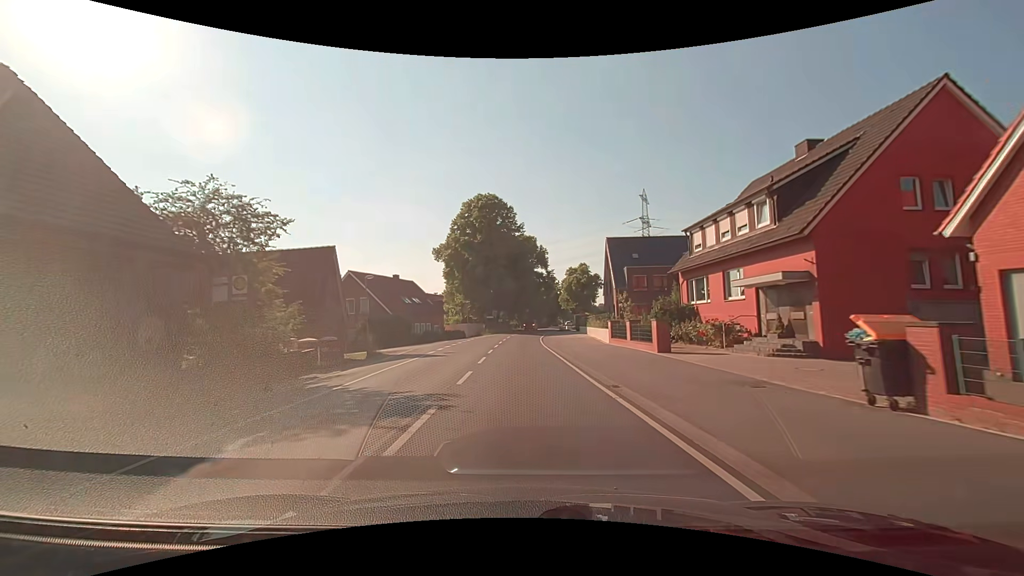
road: secondary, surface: asphalt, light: Day
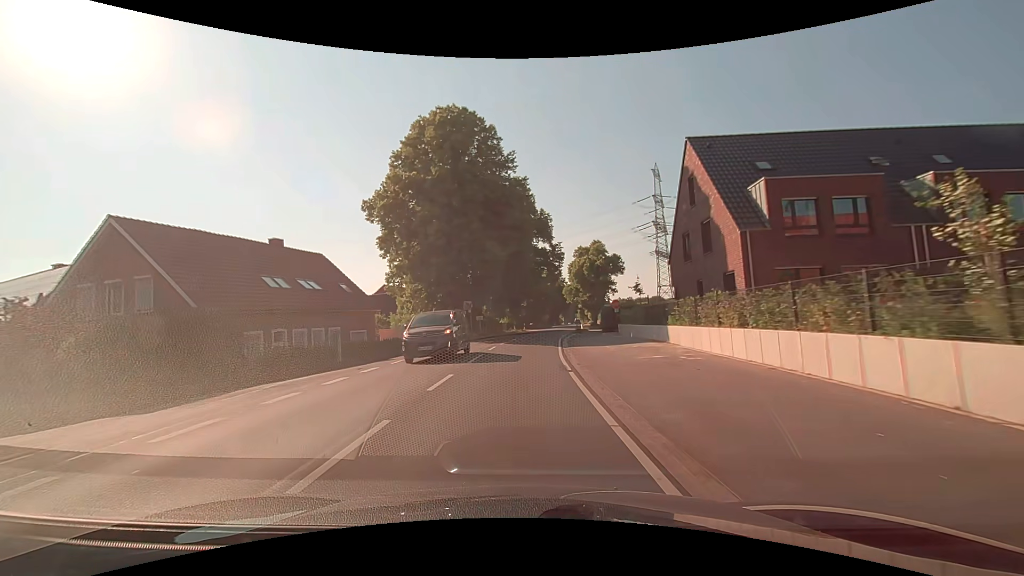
(0.0, +31.1) m; 0°
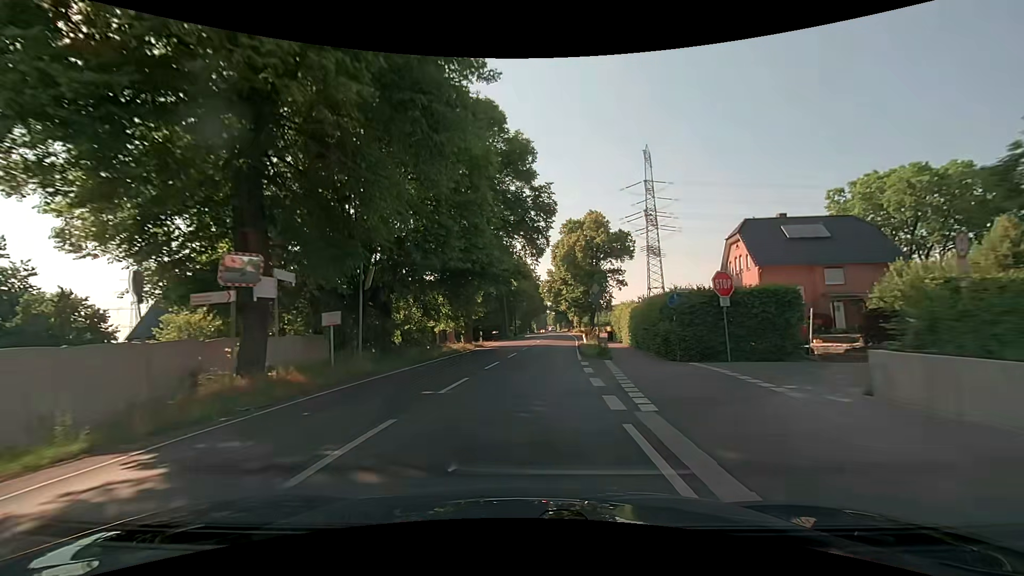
(+0.6, +31.0) m; +3°
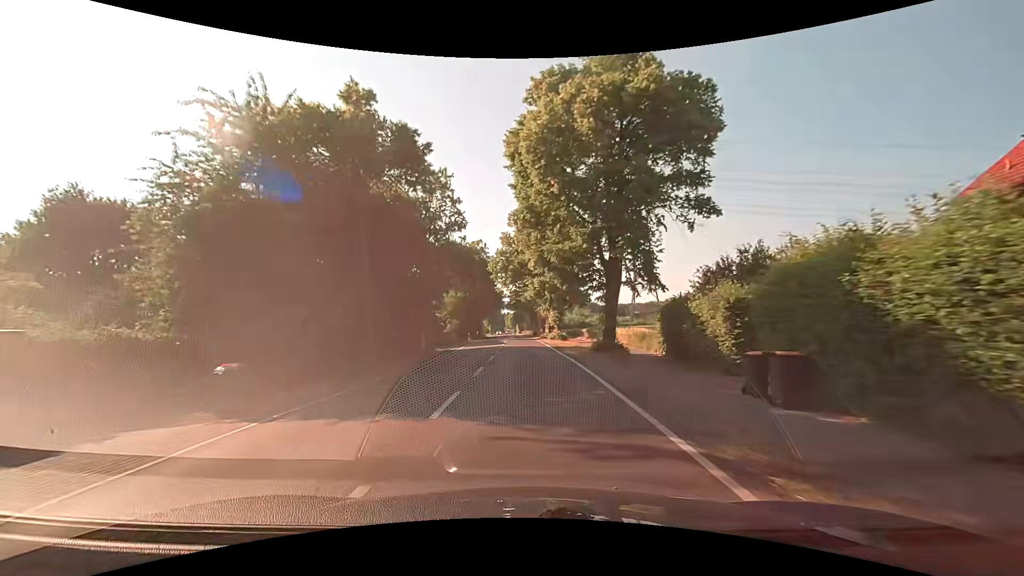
(+2.2, +38.7) m; +5°
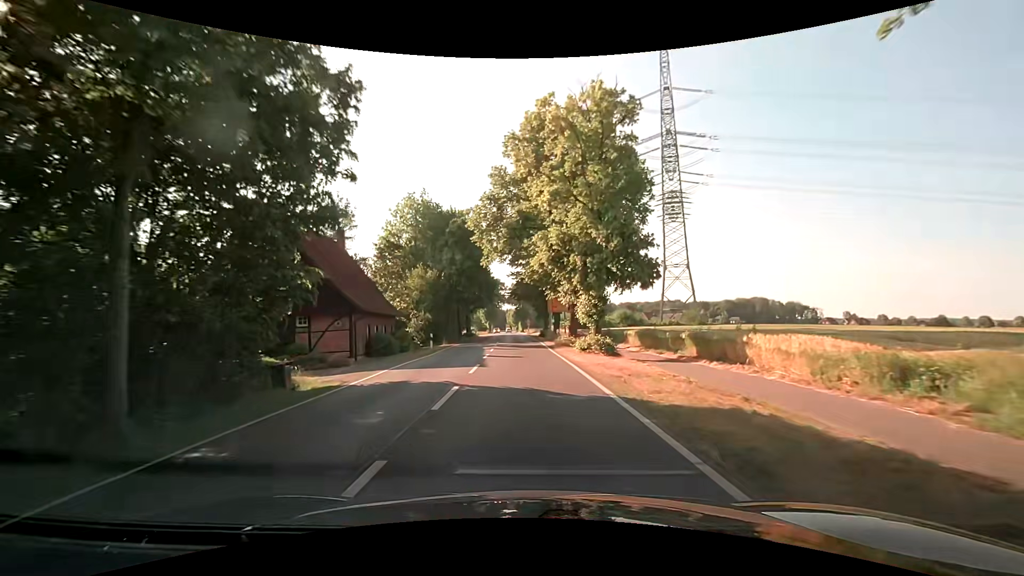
(0.0, +23.2) m; -1°
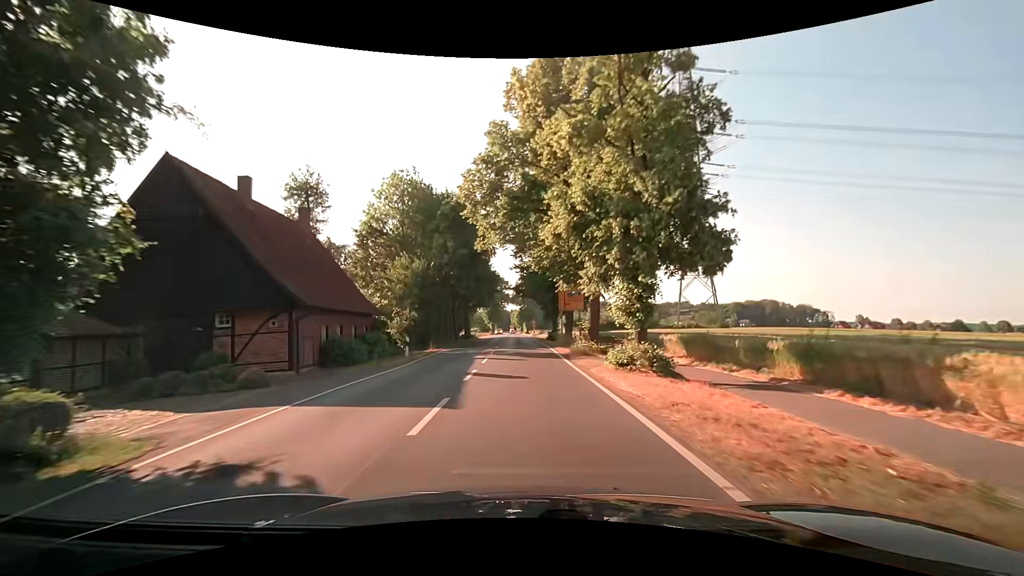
(0.0, +7.8) m; 0°
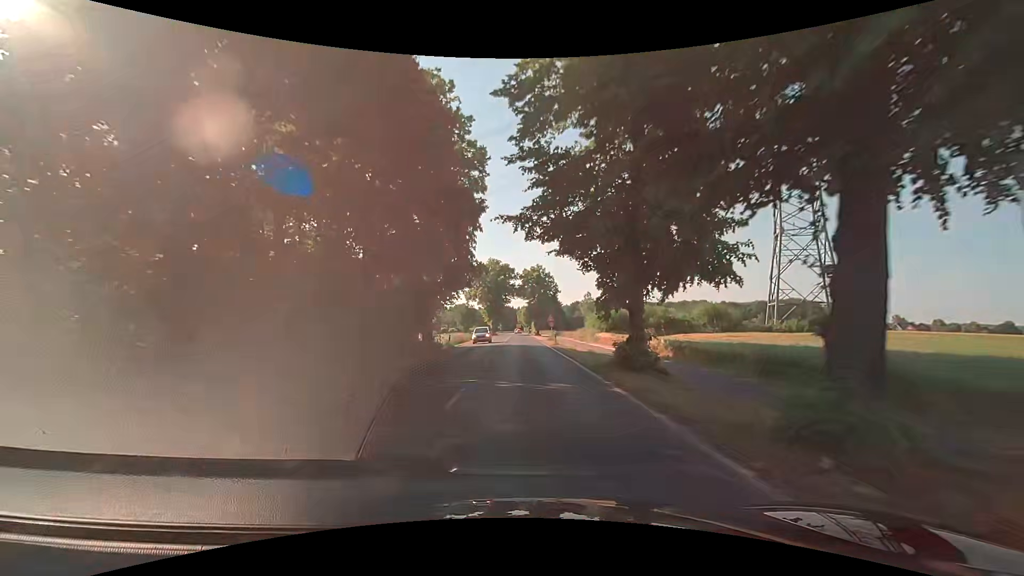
(-0.6, +31.1) m; -1°
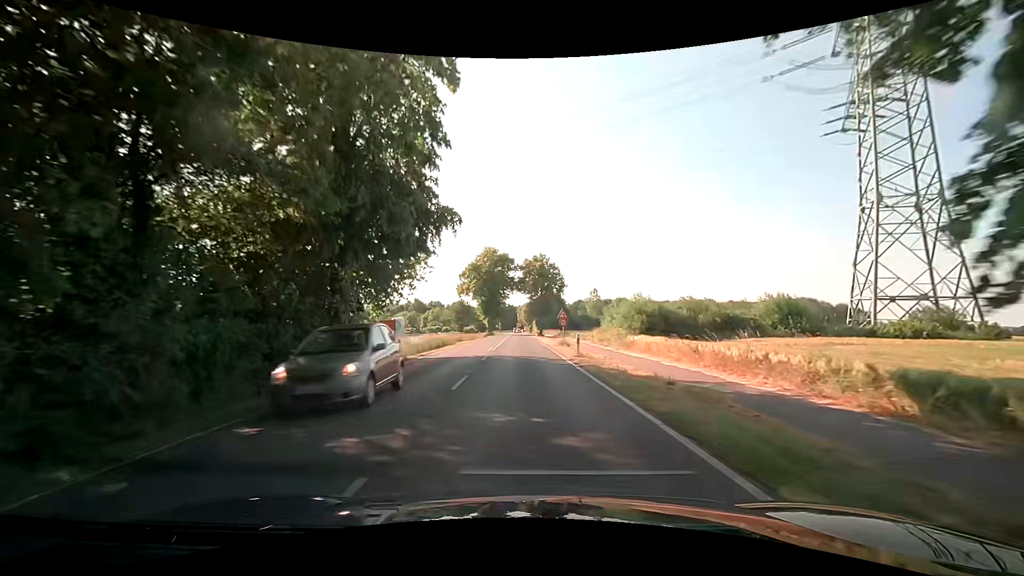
(-0.1, +15.6) m; -1°
(0, +10) (0, +20) (0, +30) (0, +40) (0, +50) (0, +60) (0, +70) (0, +80) (0, +90) (0, +100) m
